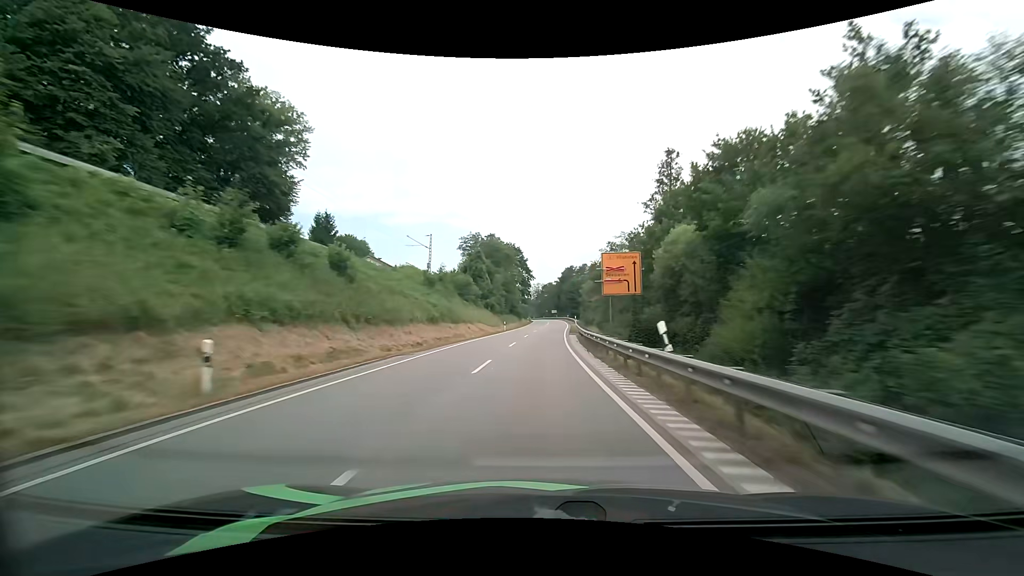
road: primary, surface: asphalt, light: Day
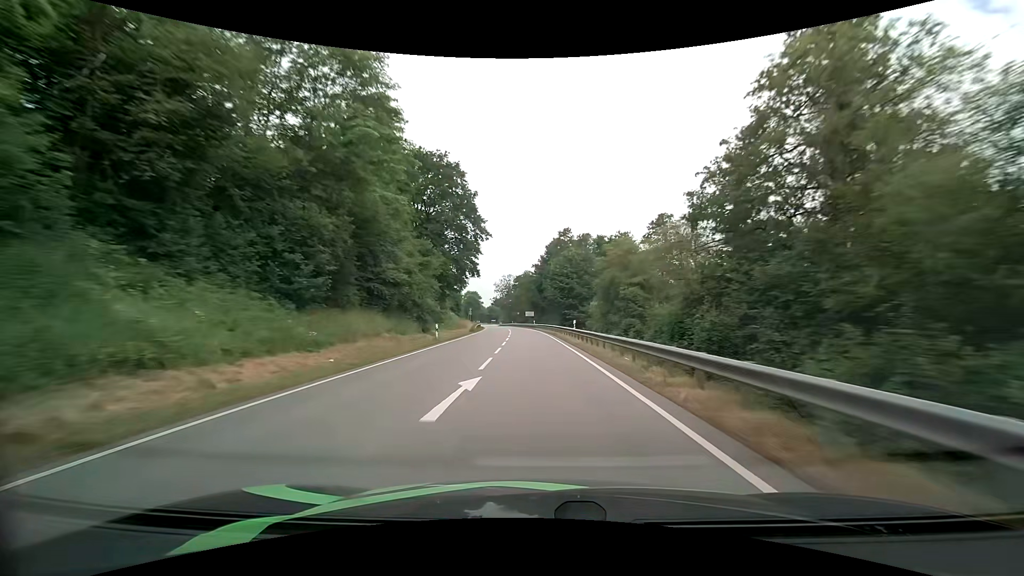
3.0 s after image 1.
(+2.6, +77.5) m; +3°
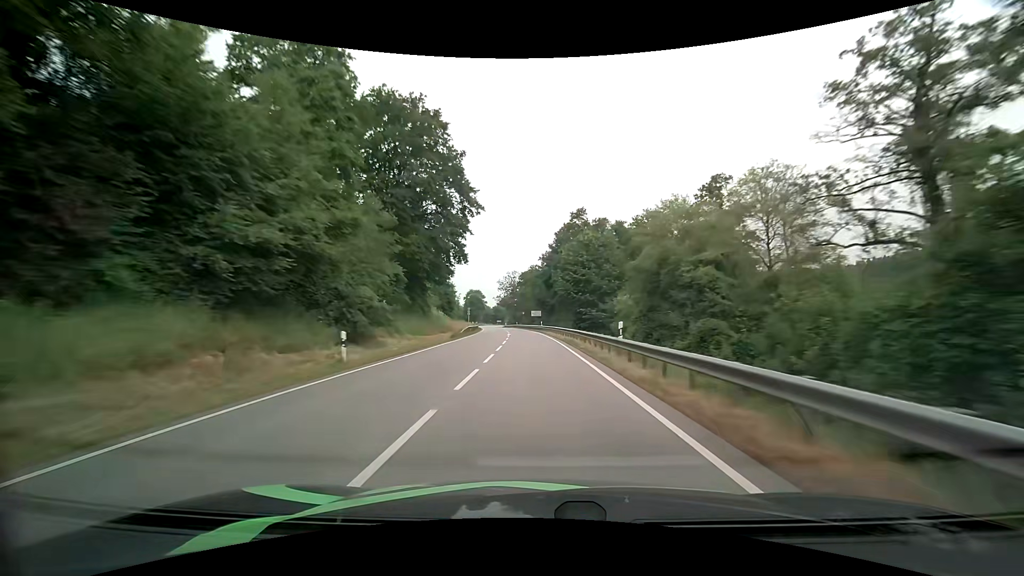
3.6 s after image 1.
(-0.1, +15.8) m; -1°
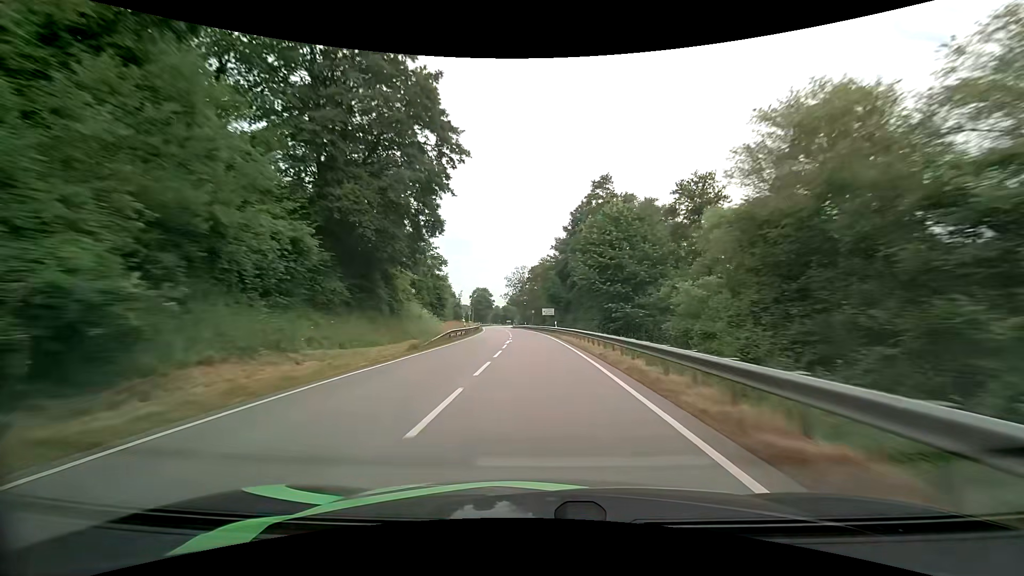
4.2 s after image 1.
(-0.2, +15.8) m; -2°
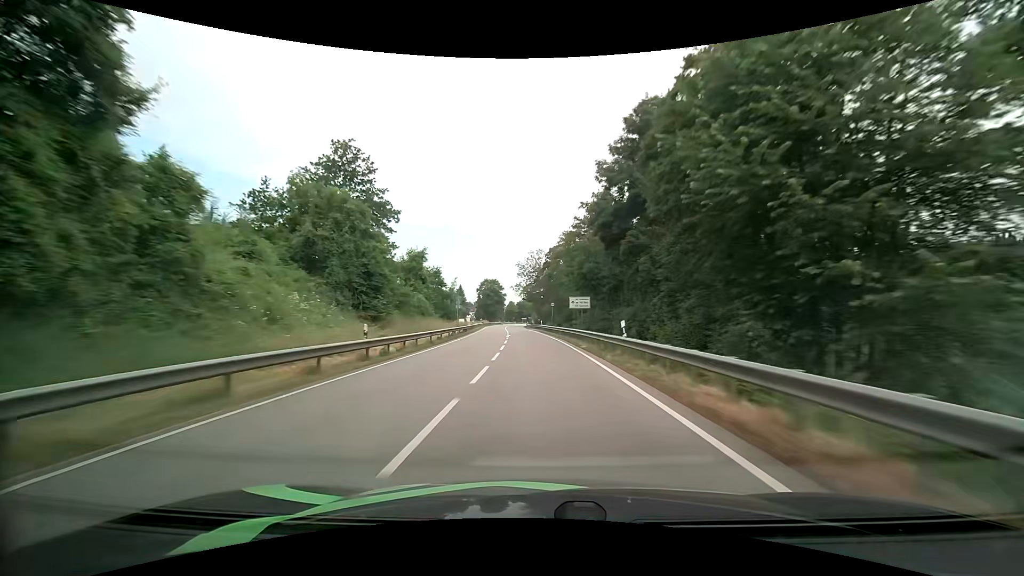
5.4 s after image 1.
(-0.5, +31.6) m; -2°
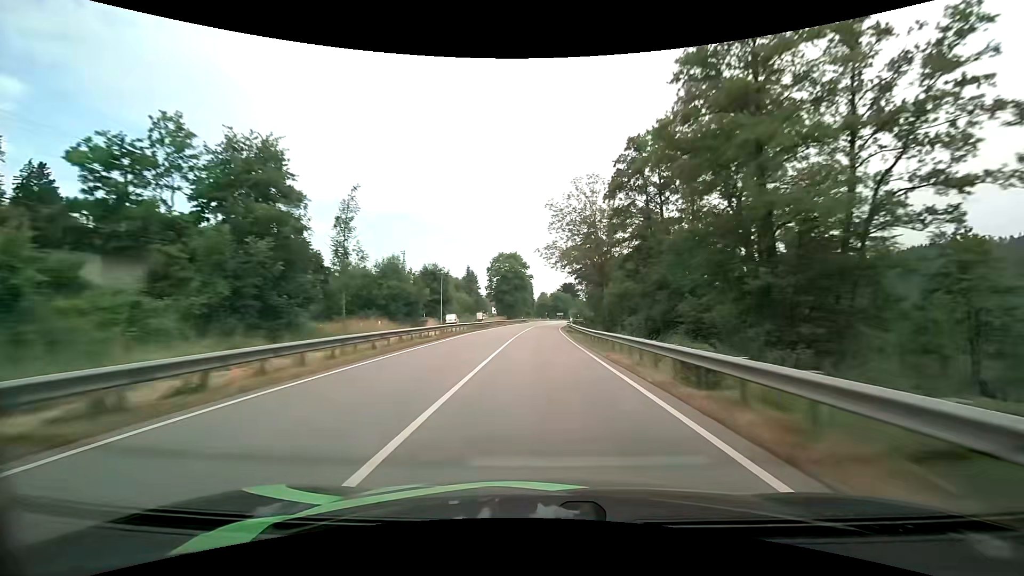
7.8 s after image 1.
(-2.2, +62.3) m; -4°
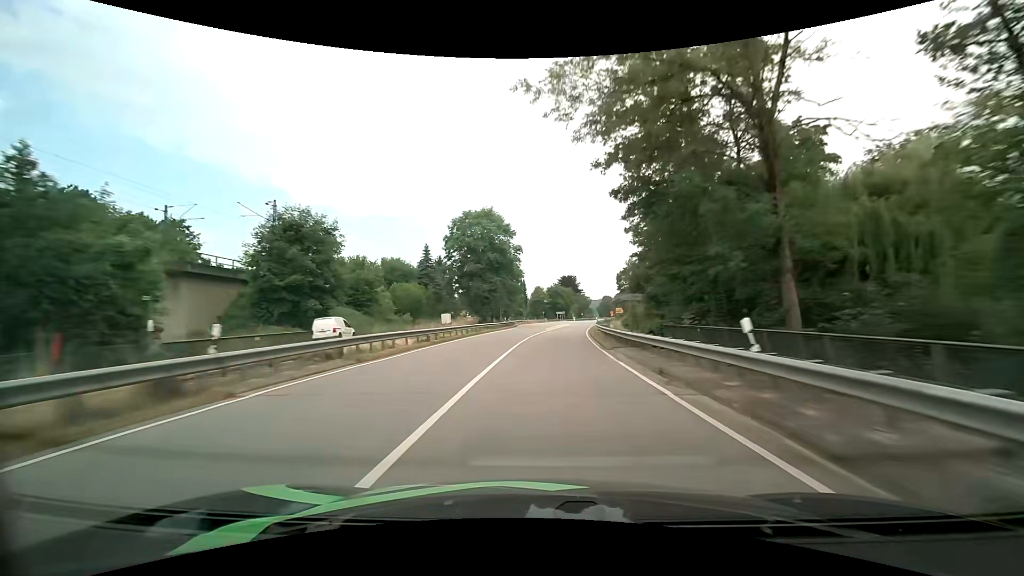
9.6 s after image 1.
(-0.1, +46.0) m; 0°
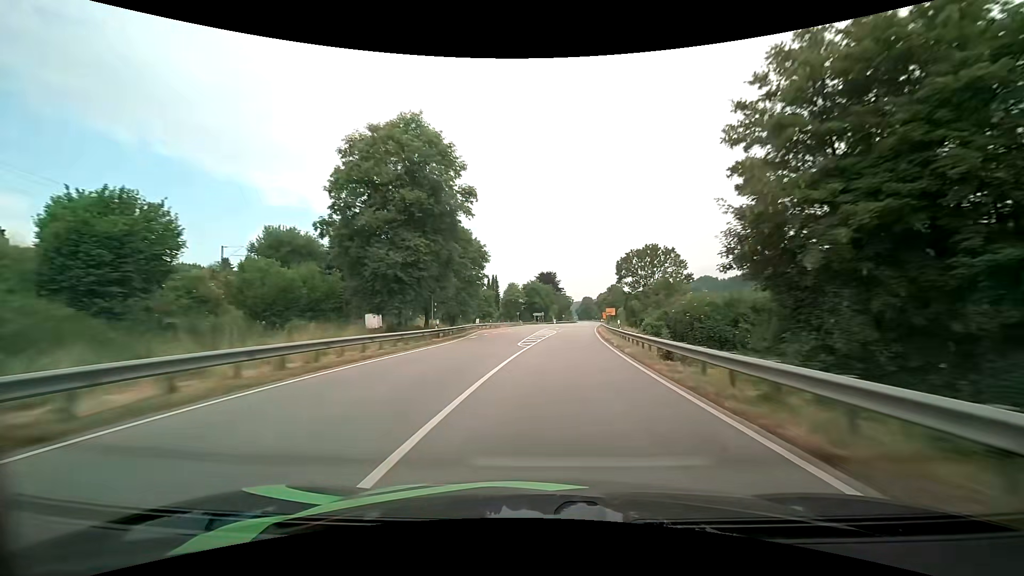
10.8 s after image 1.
(+0.6, +30.3) m; +3°
(0, +10) (0, +20) (+1, +30) (+2, +40) (+2, +50) (+4, +60) (+5, +70) (+6, +80) (+7, +90) (+9, +100) m
